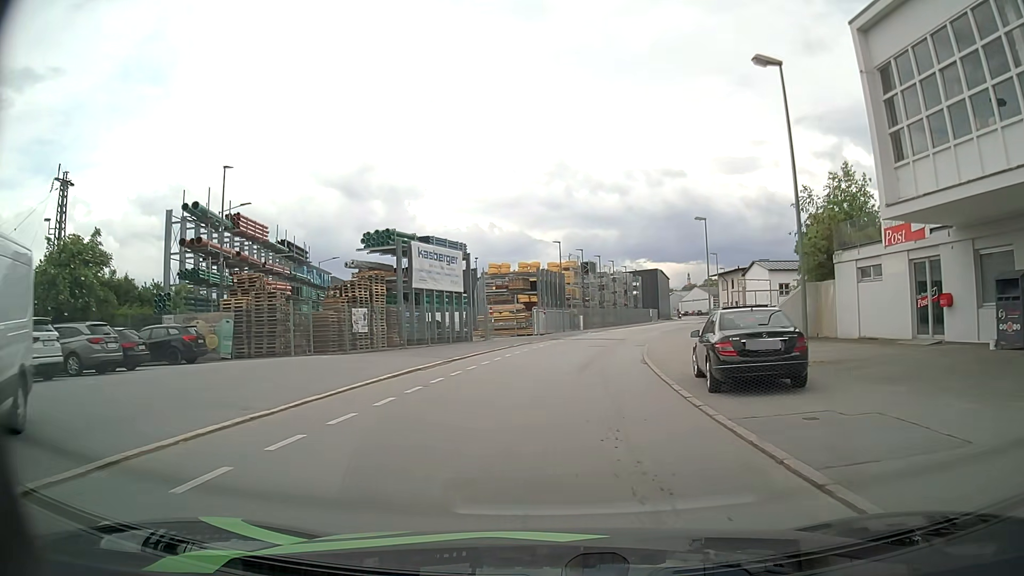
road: residential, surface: asphalt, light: Day
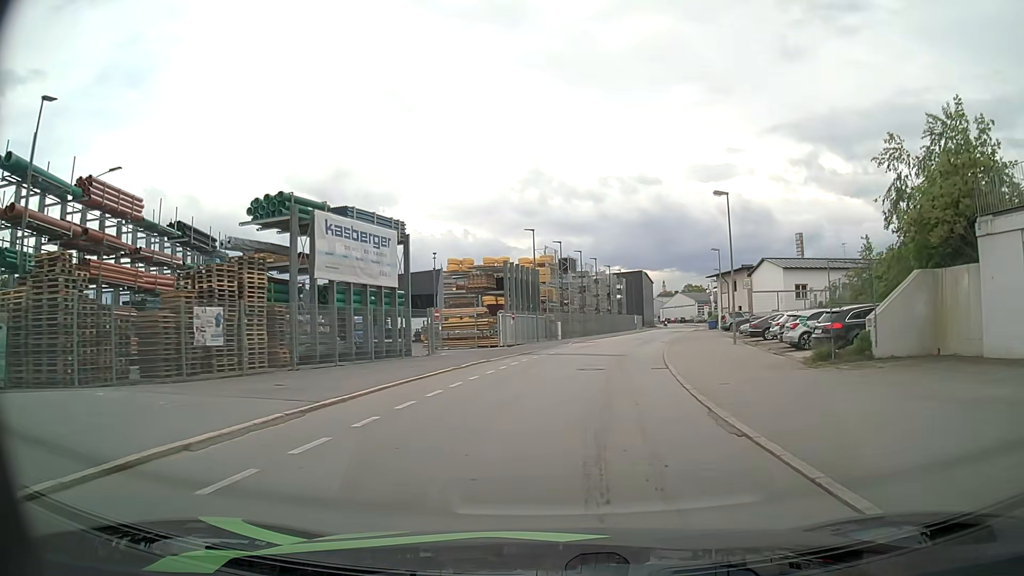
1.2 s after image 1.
(+0.1, +12.1) m; +2°
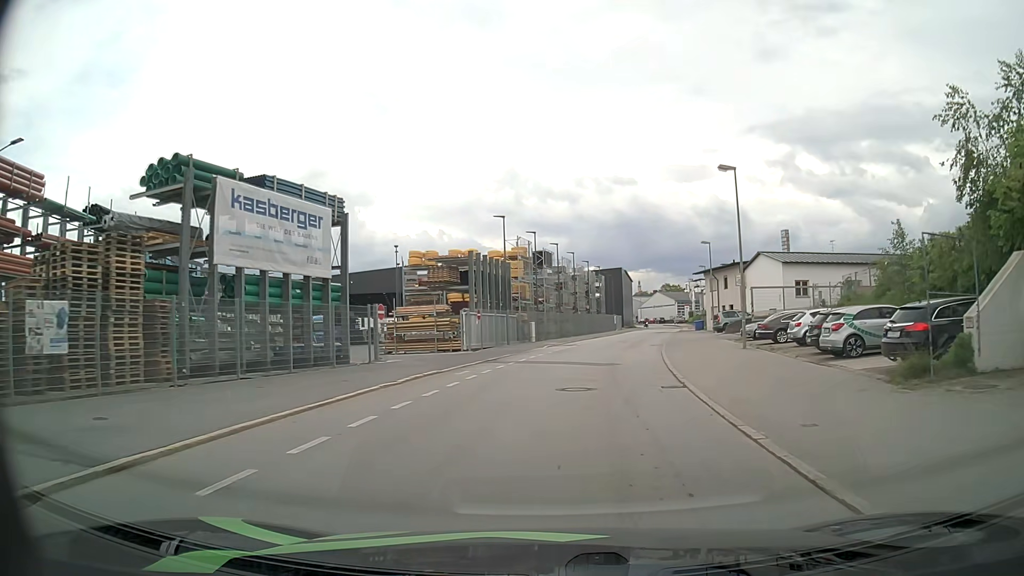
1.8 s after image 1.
(+0.1, +6.1) m; +2°
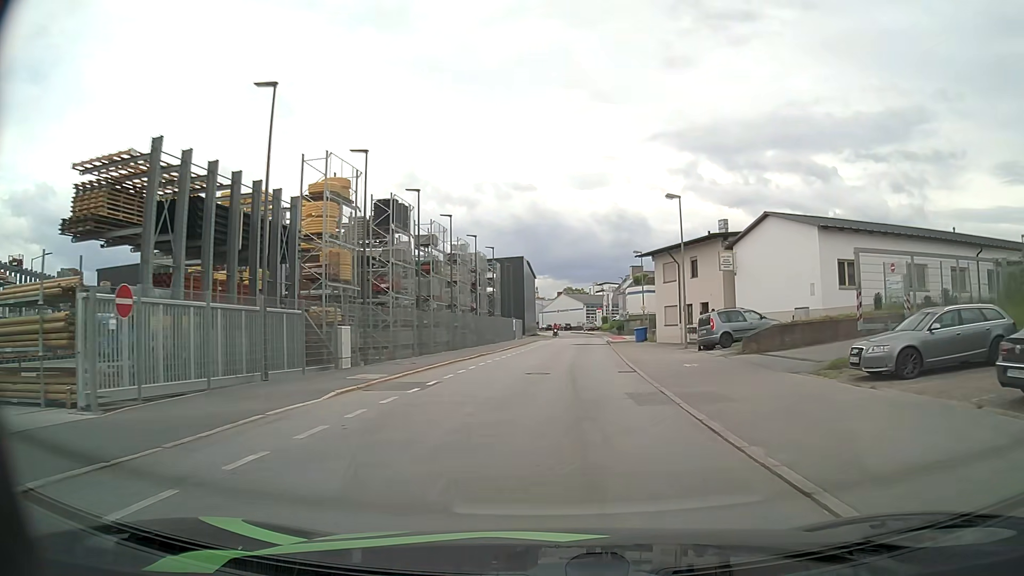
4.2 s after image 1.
(+1.8, +24.7) m; +9°
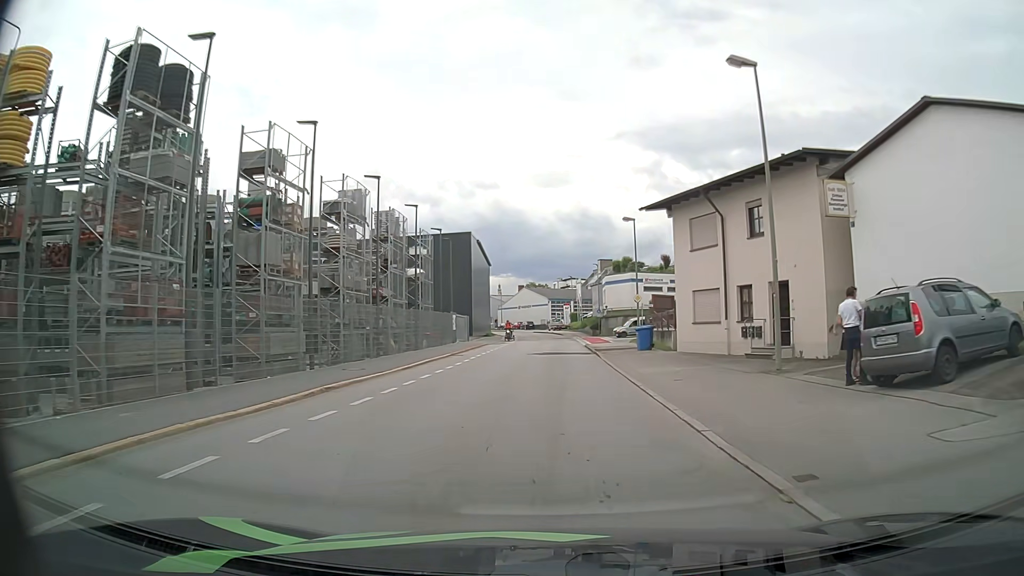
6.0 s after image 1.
(+0.5, +18.8) m; +3°
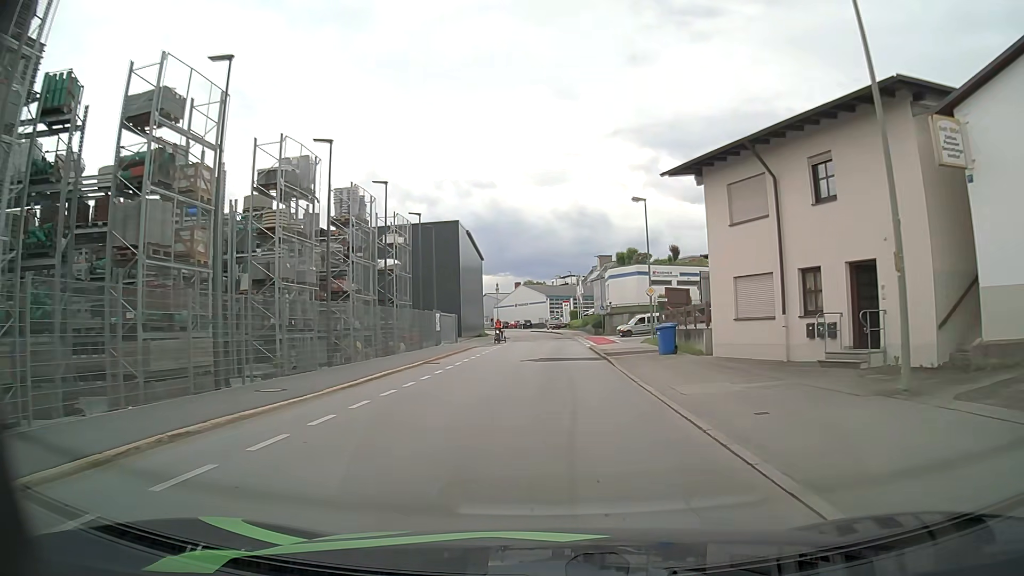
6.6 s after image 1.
(0.0, +6.3) m; 0°
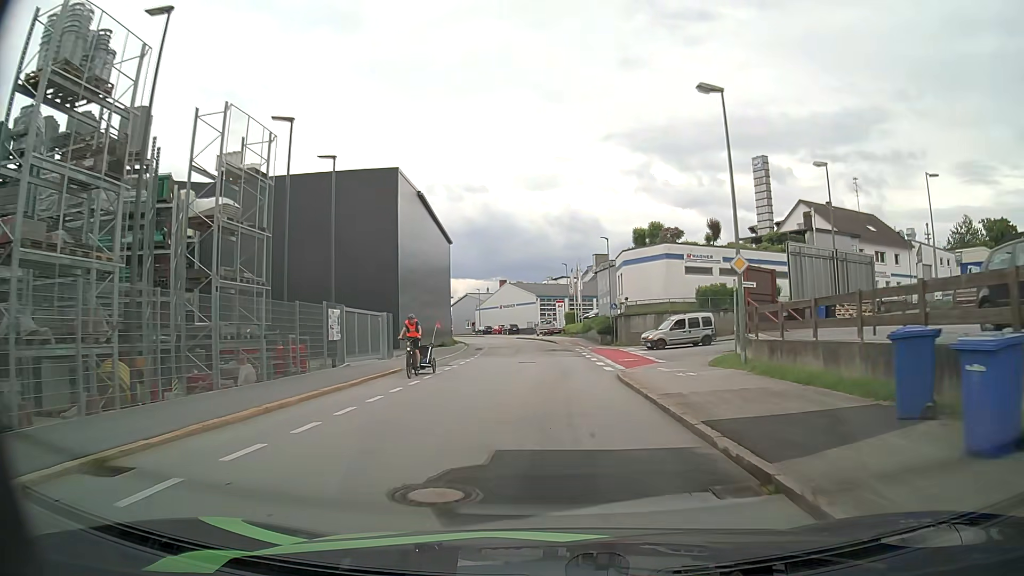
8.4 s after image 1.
(+0.1, +18.8) m; +1°
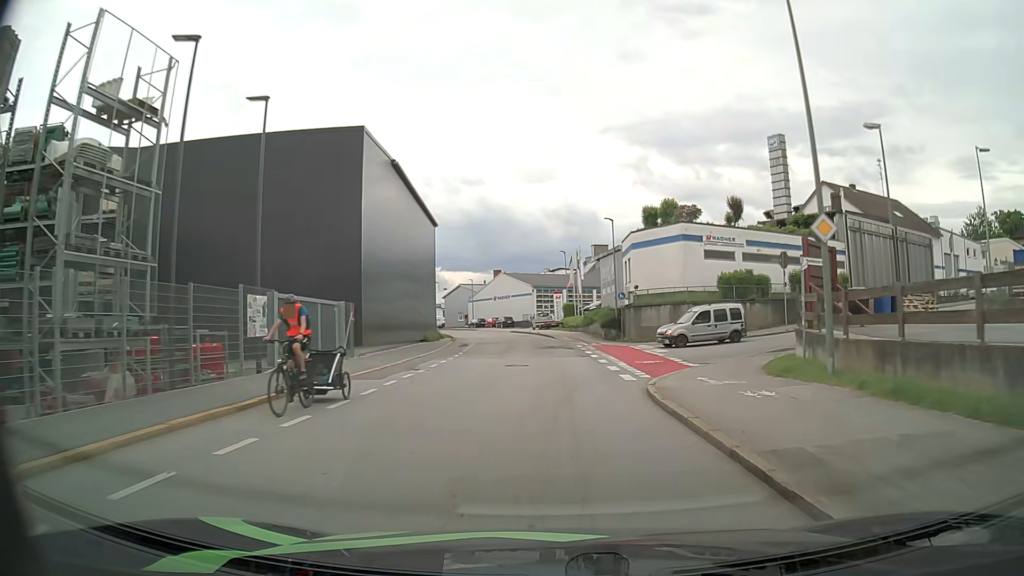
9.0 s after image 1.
(-0.1, +6.1) m; 0°
(0, +10) (0, +20) (0, +30) (-1, +40) (-2, +50) (-3, +60) (-5, +70) (-7, +79) (-10, +89) (-14, +98) m
